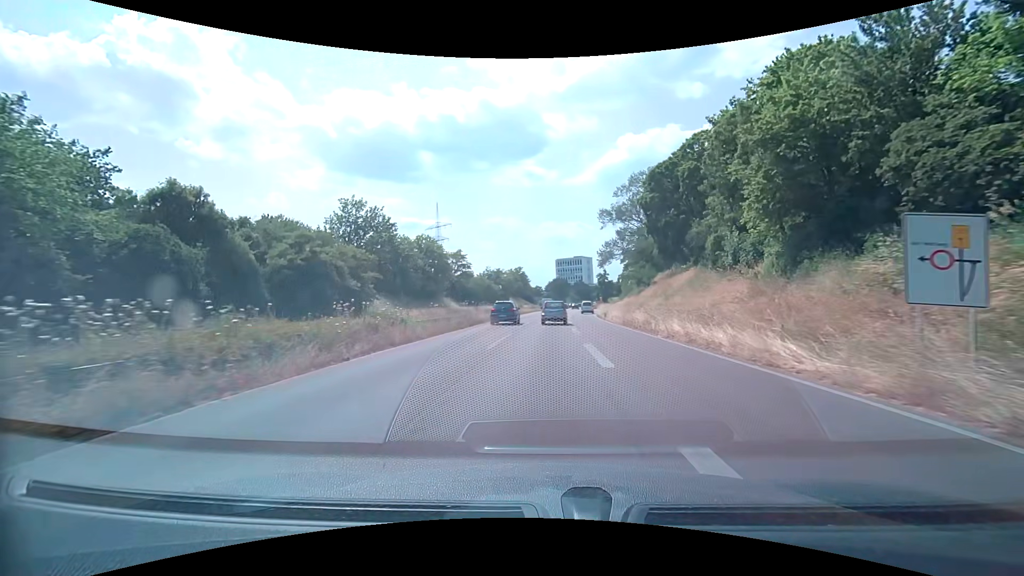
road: trunk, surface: asphalt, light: Day
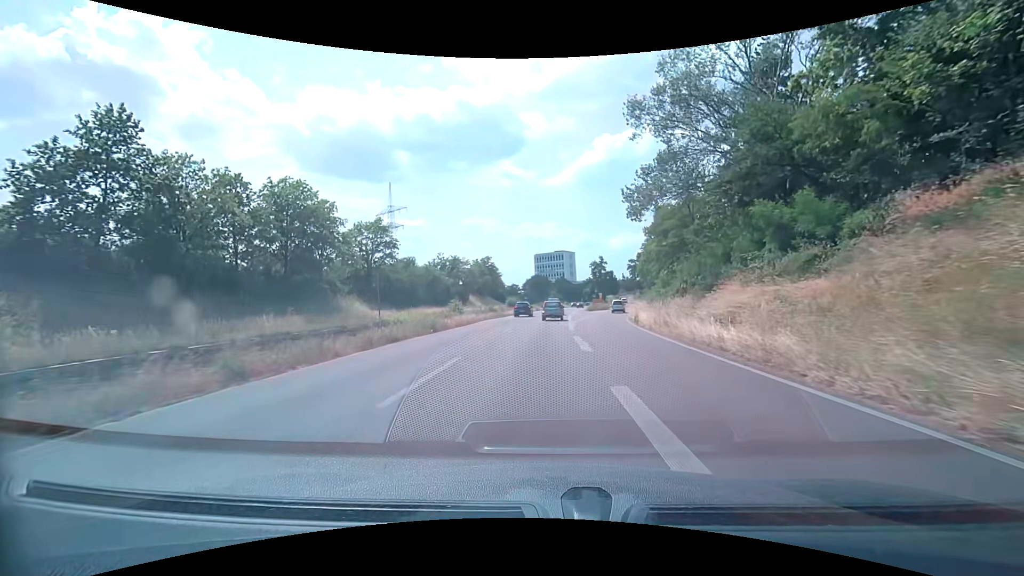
(+1.0, +44.9) m; +2°
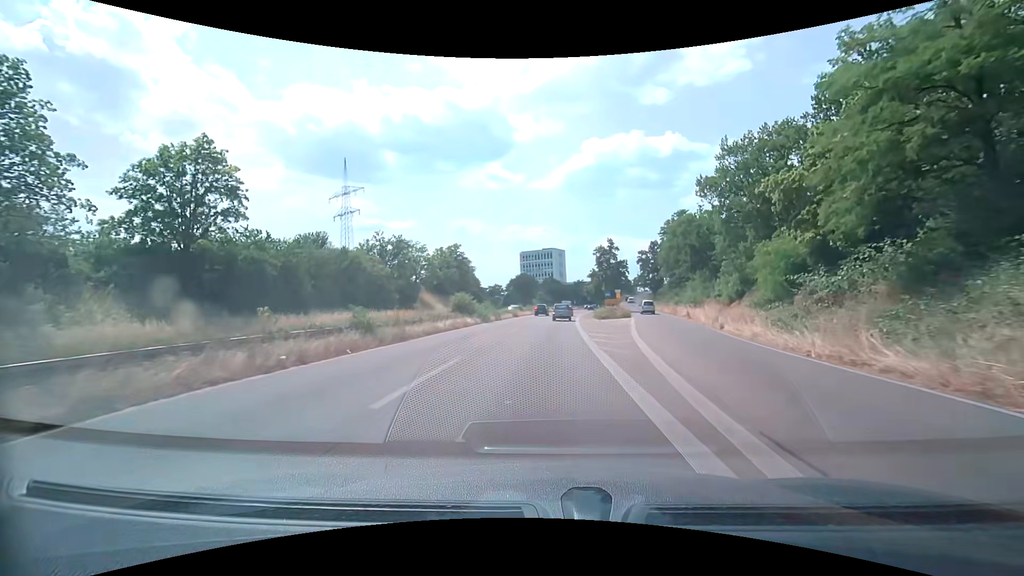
(+0.6, +36.0) m; +2°
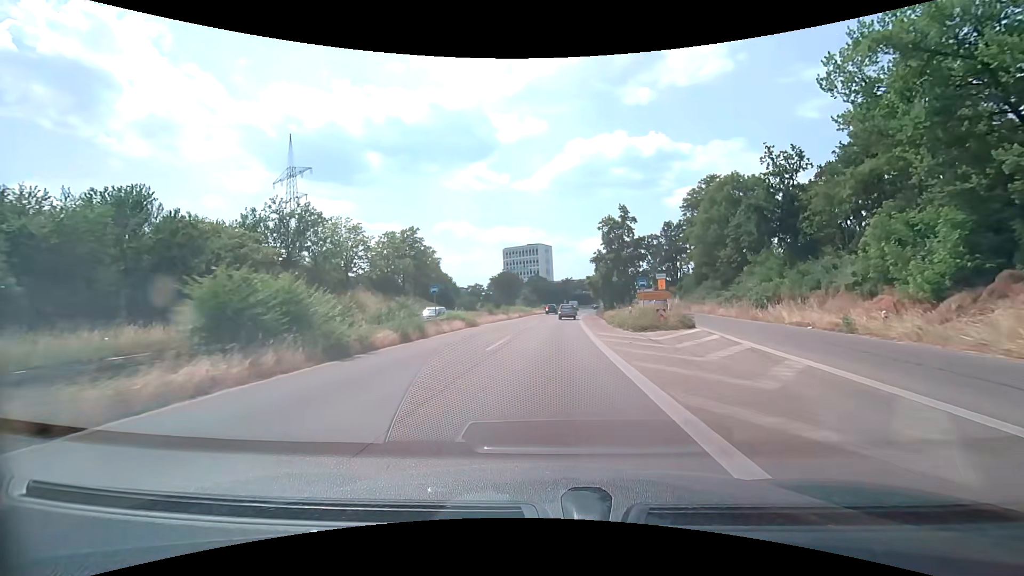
(+0.3, +27.0) m; +2°
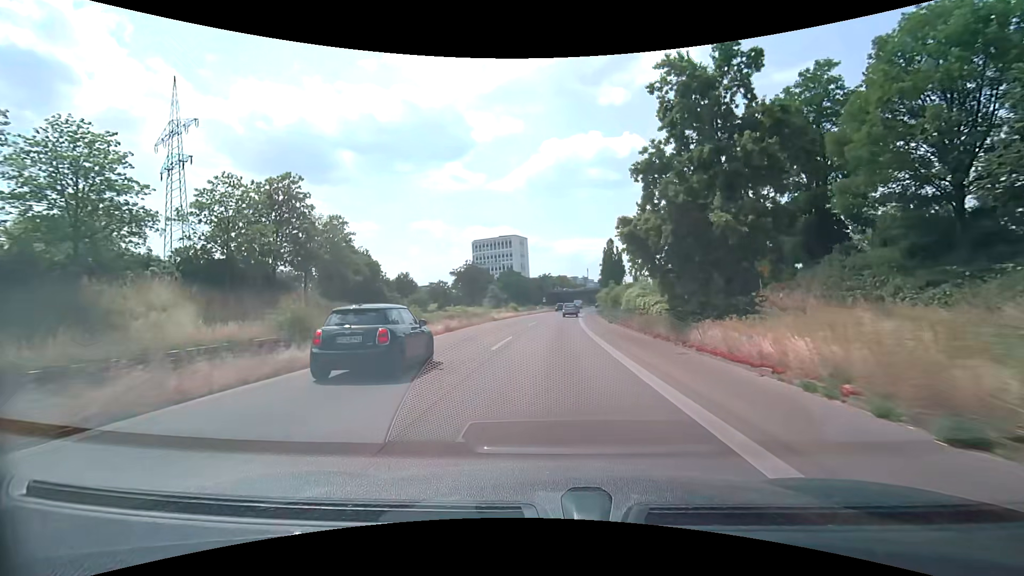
(+0.6, +35.9) m; +3°
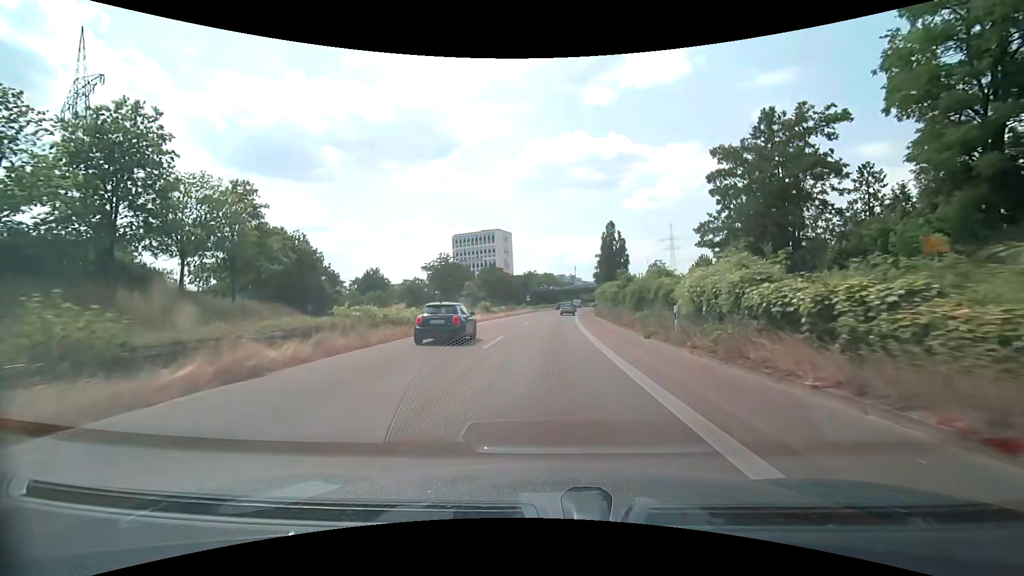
(+0.2, +18.0) m; +2°
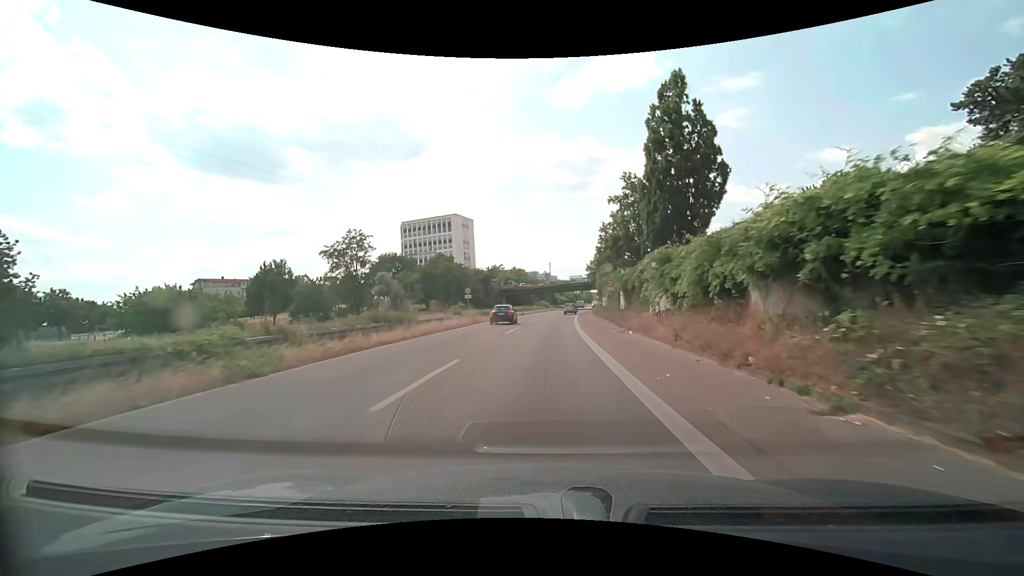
(+1.0, +45.0) m; +3°
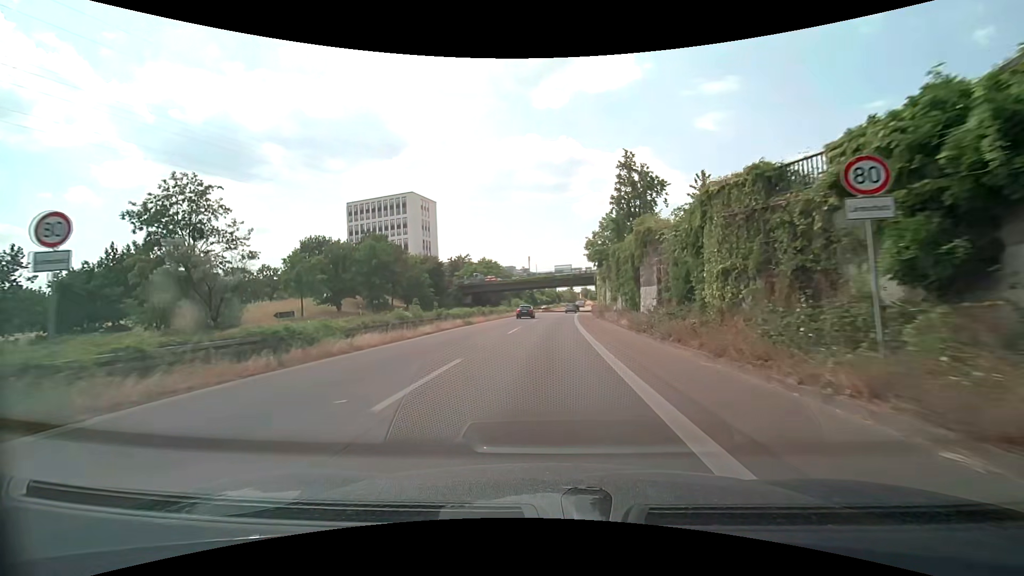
(+0.8, +36.0) m; +2°
(0, +10) (0, +20) (+1, +30) (+1, +40) (+1, +50) (+2, +60) (+3, +70) (+3, +80) (+4, +90) (+5, +100) m
